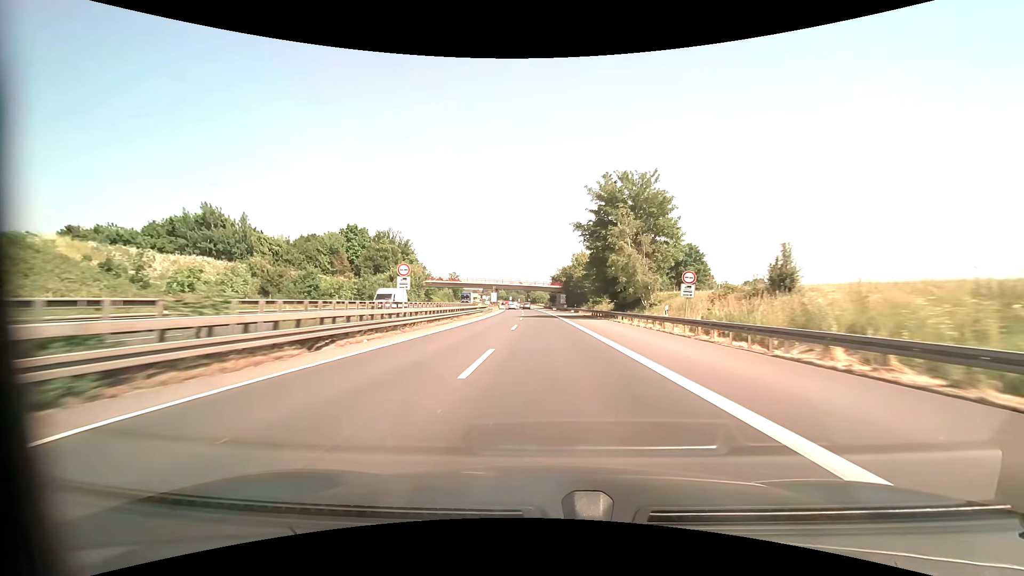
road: motorway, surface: asphalt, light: Day
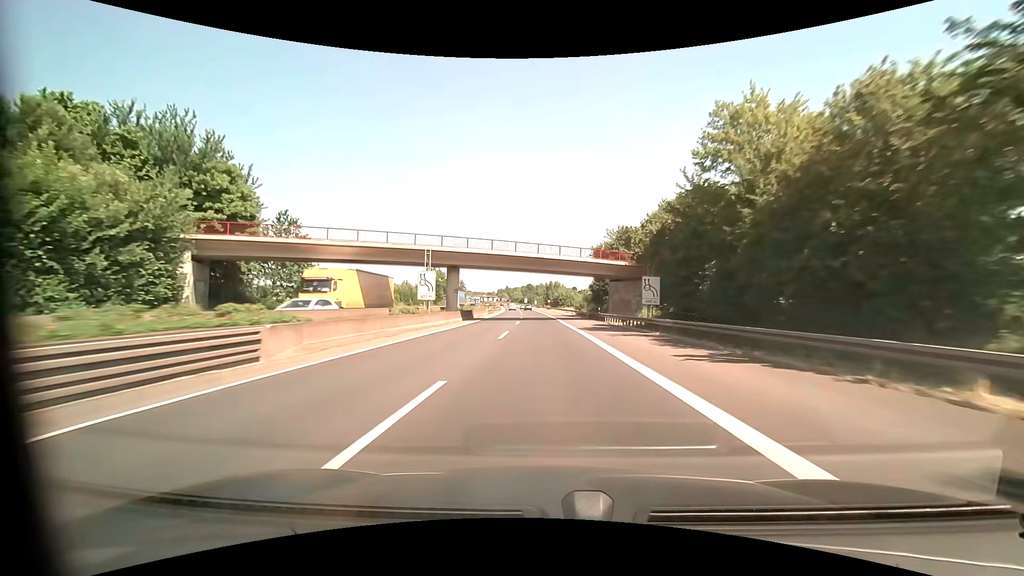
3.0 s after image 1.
(-1.6, +78.4) m; -2°
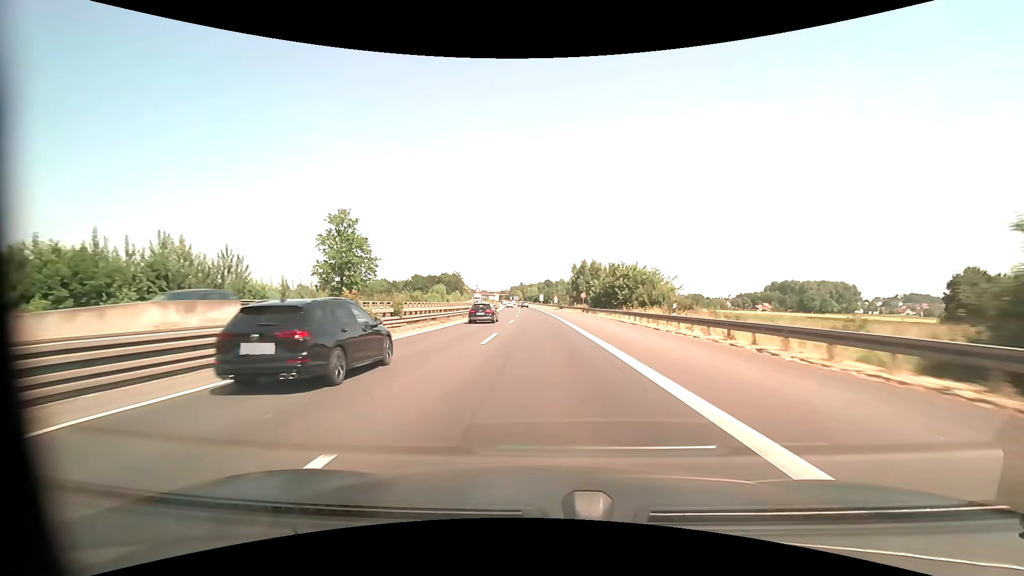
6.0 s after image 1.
(-1.8, +76.1) m; -2°
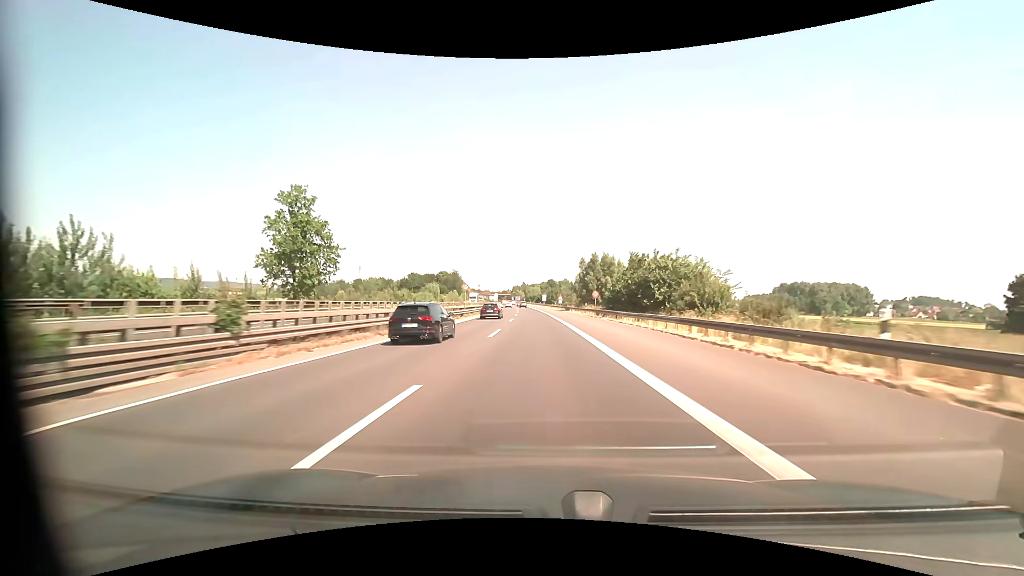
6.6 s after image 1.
(-0.1, +14.2) m; 0°
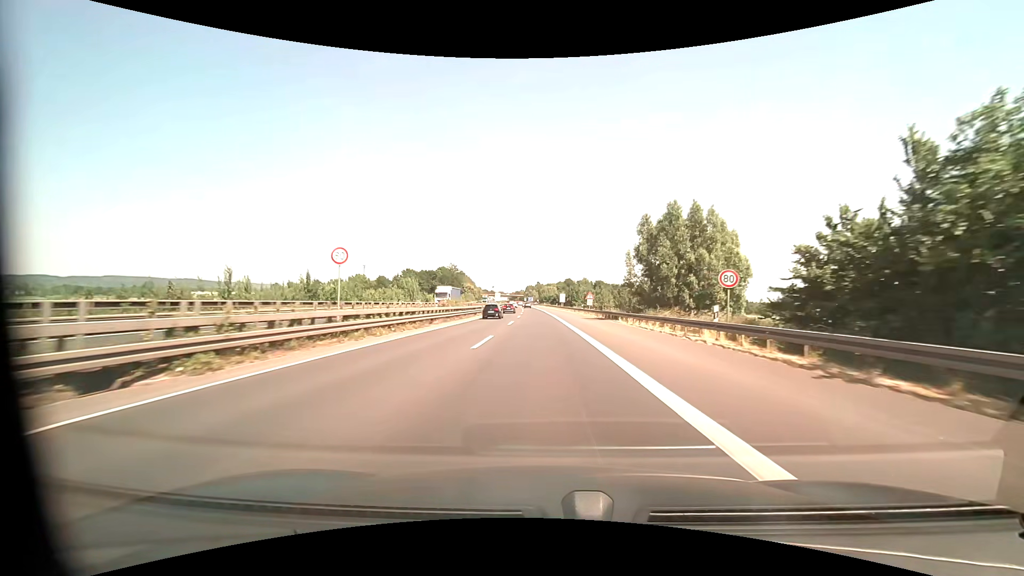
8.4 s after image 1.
(-0.5, +40.9) m; -2°
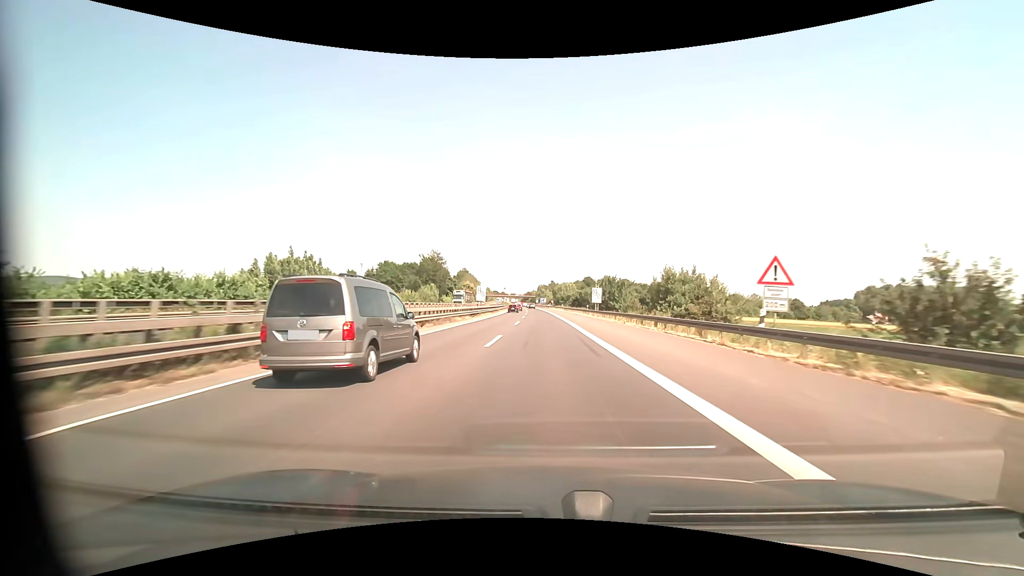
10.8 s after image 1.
(-1.0, +53.2) m; -2°
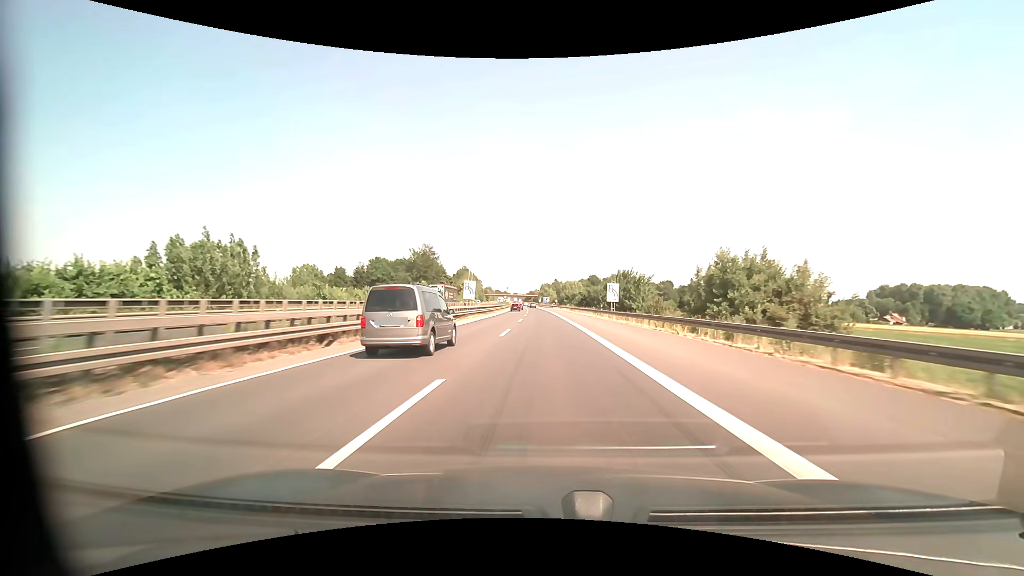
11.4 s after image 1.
(0.0, +13.3) m; 0°
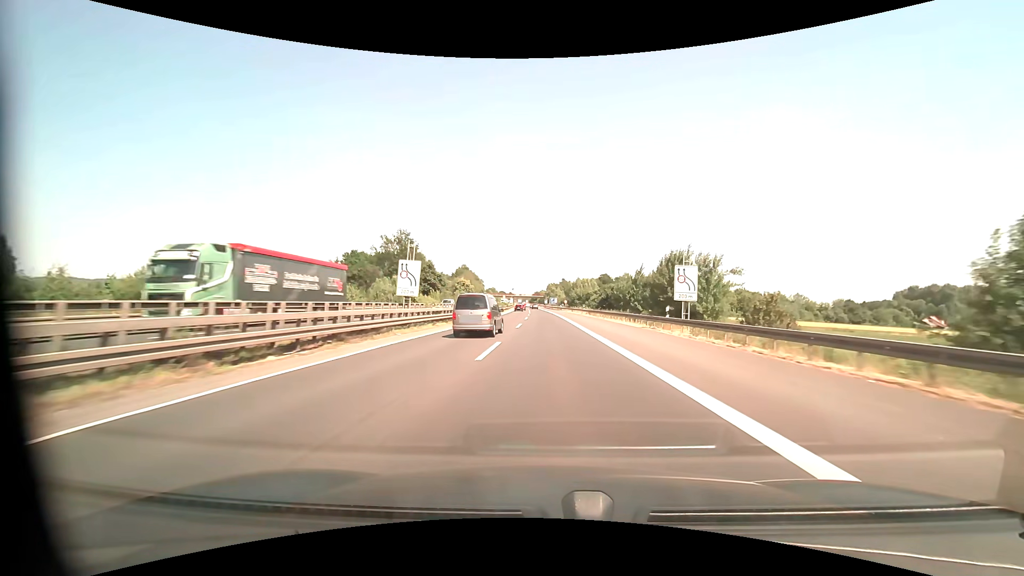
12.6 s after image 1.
(-0.2, +26.7) m; -1°
(0, +10) (0, +20) (0, +30) (0, +40) (0, +50) (0, +60) (-1, +70) (-1, +80) (-1, +90) (-1, +100) m
